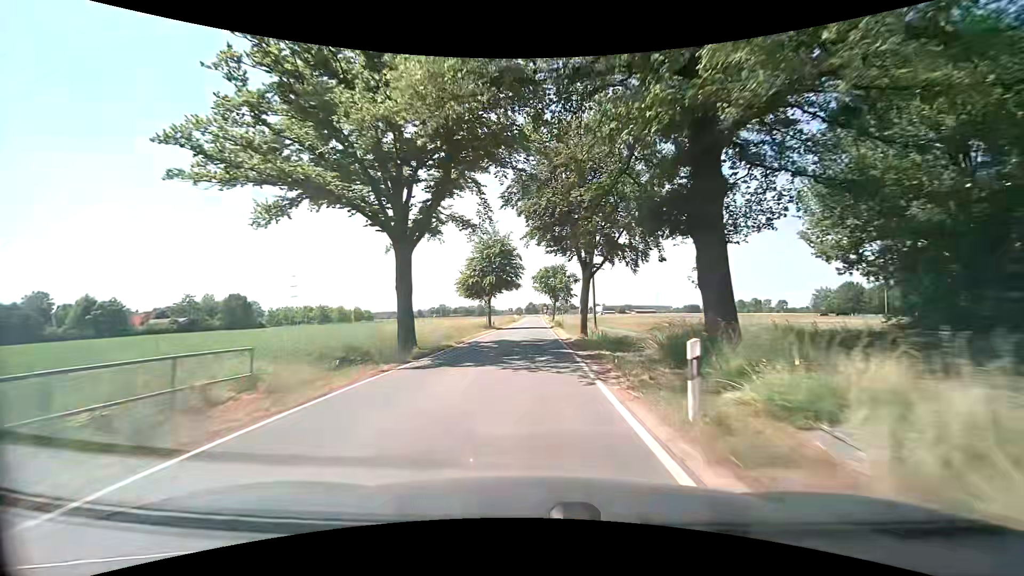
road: secondary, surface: asphalt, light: Day
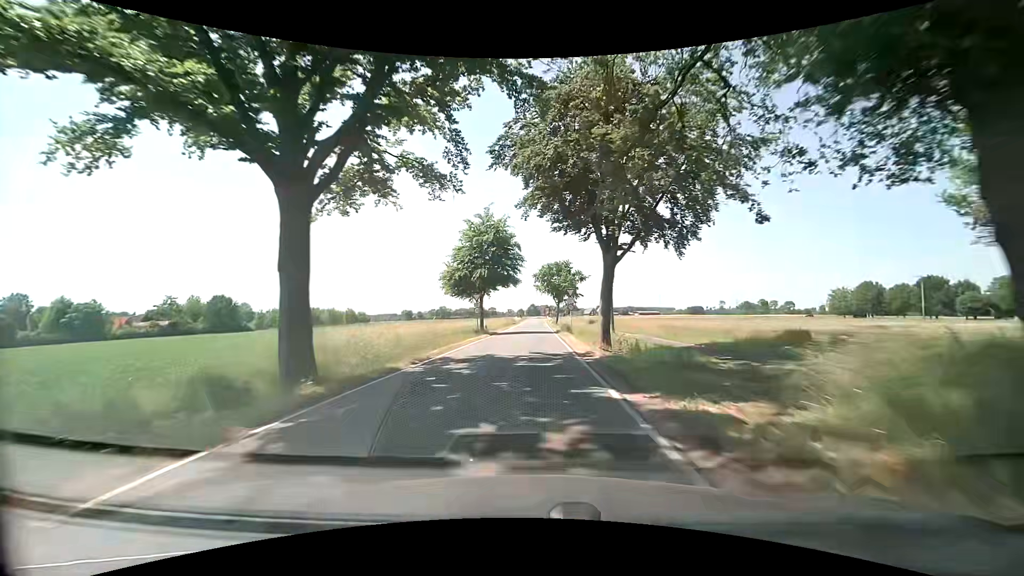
(0.0, +9.8) m; 0°
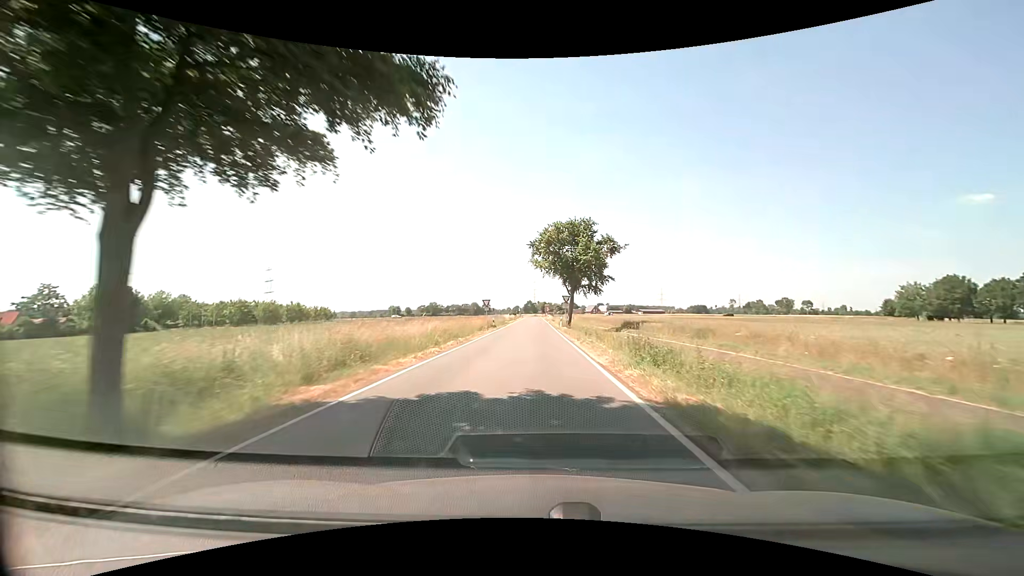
(-0.1, +39.8) m; 0°
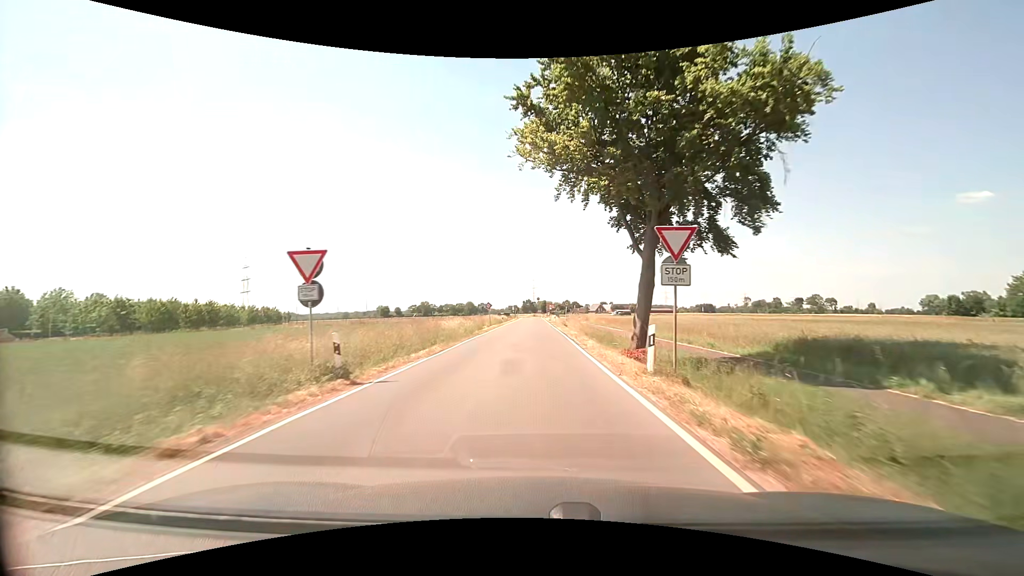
(+0.1, +38.7) m; 0°
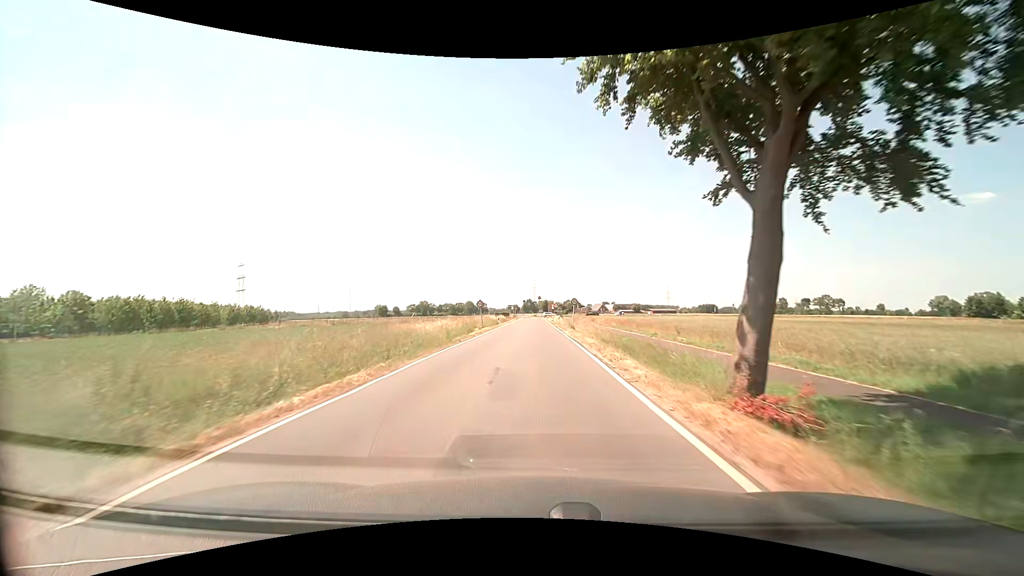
(0.0, +9.0) m; 0°
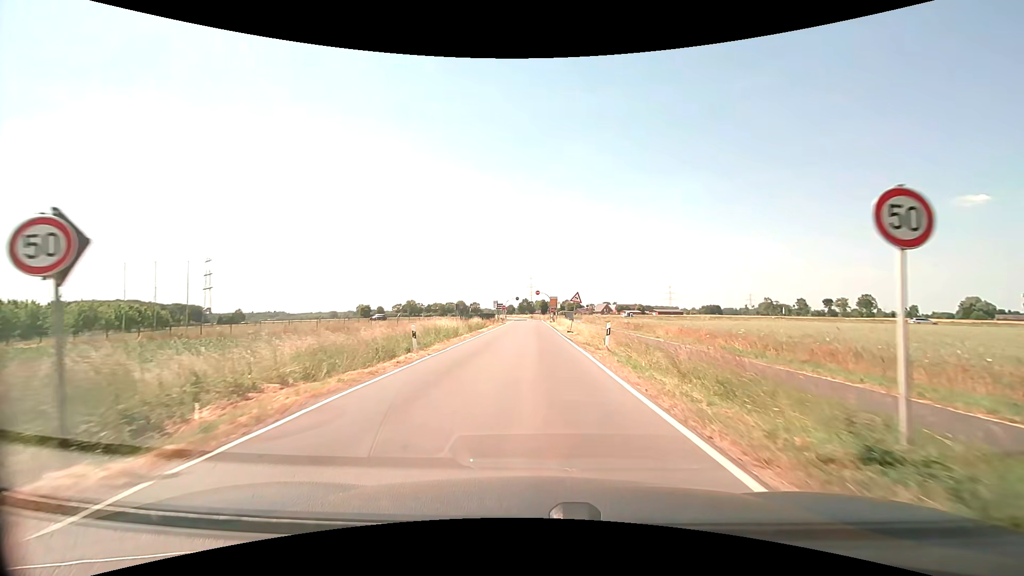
(0.0, +39.8) m; 0°
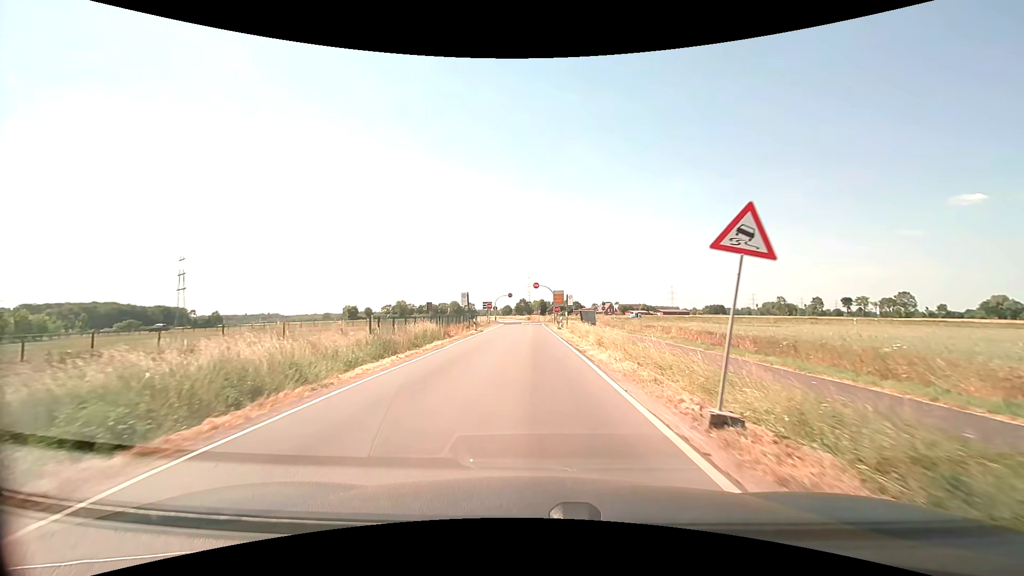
(+0.1, +27.8) m; 0°
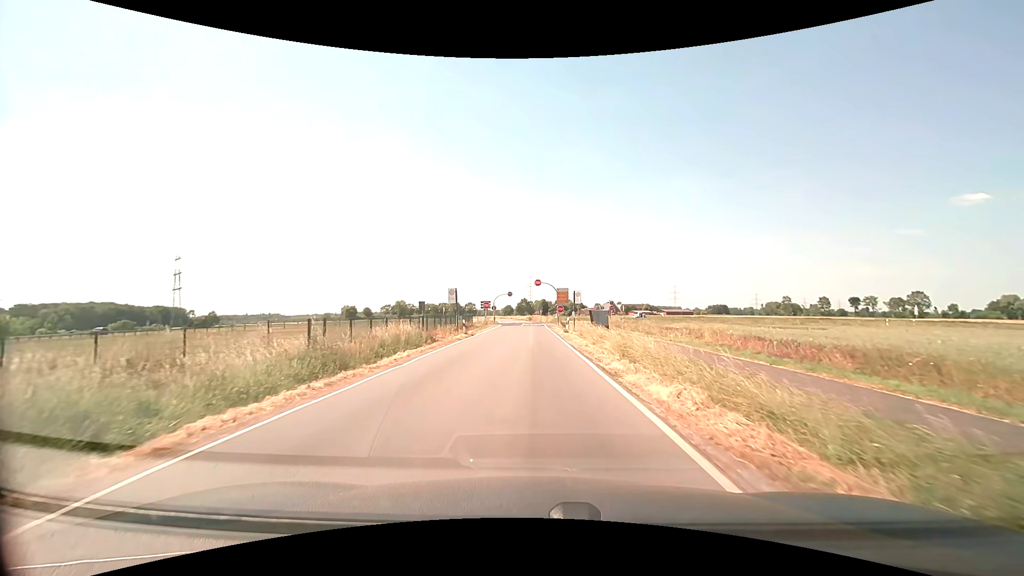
(0.0, +6.6) m; 0°
